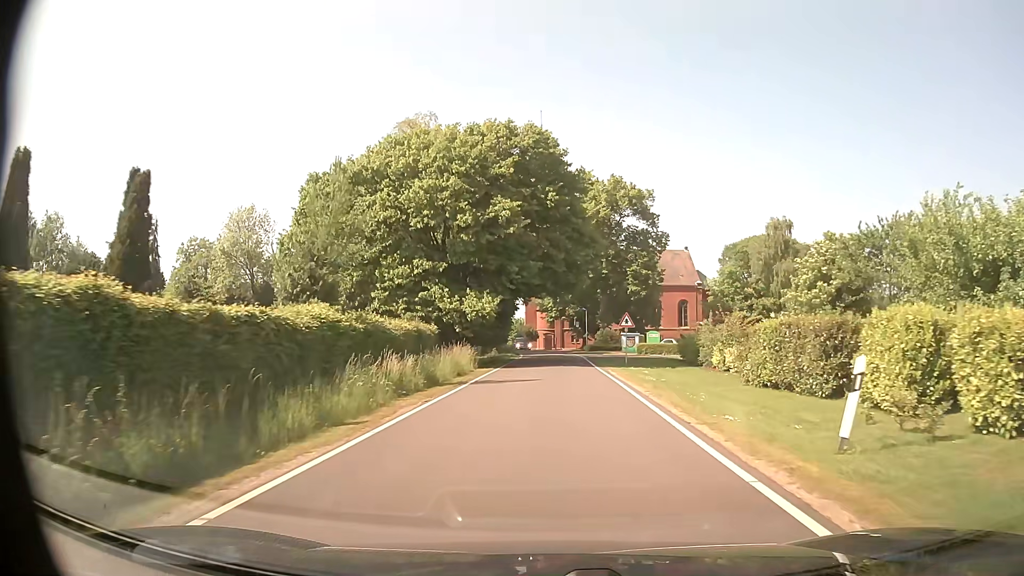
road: unclassified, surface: asphalt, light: Day
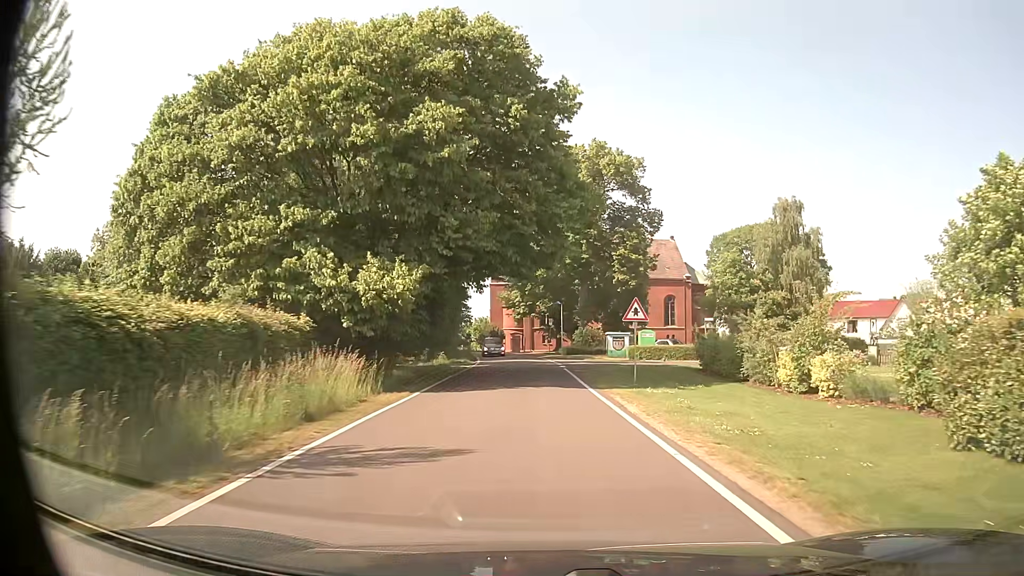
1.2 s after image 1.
(+0.3, +13.5) m; +3°
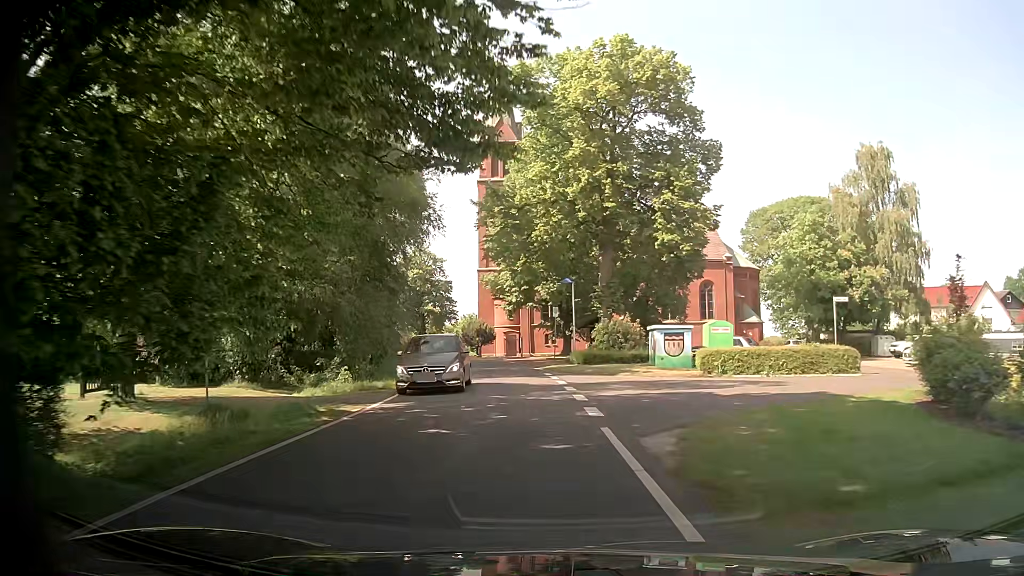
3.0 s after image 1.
(+0.1, +21.1) m; 0°
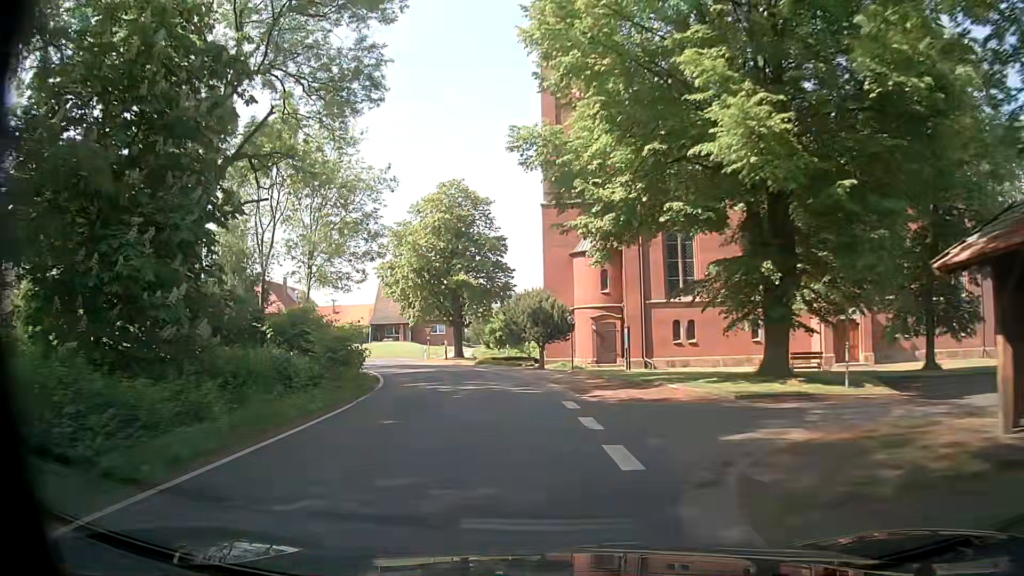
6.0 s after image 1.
(-1.6, +35.5) m; -8°
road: residential
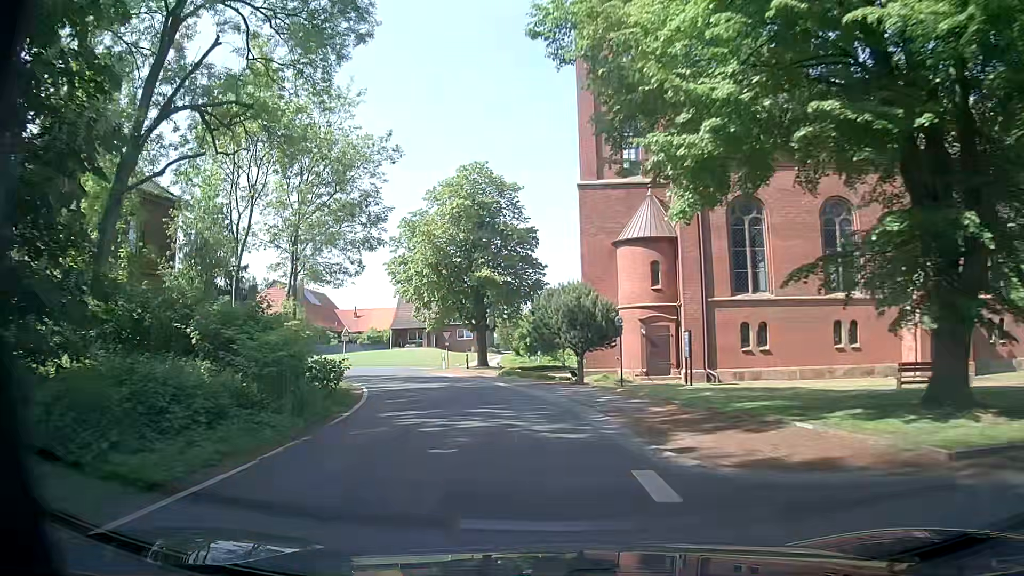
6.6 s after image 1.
(-0.1, +6.9) m; -2°
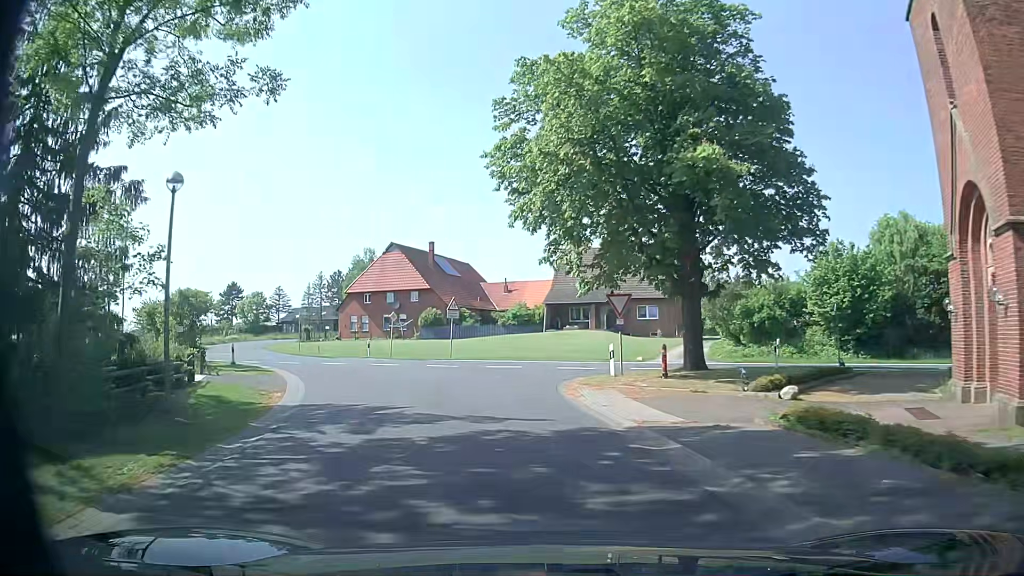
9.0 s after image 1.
(-2.8, +23.6) m; -14°
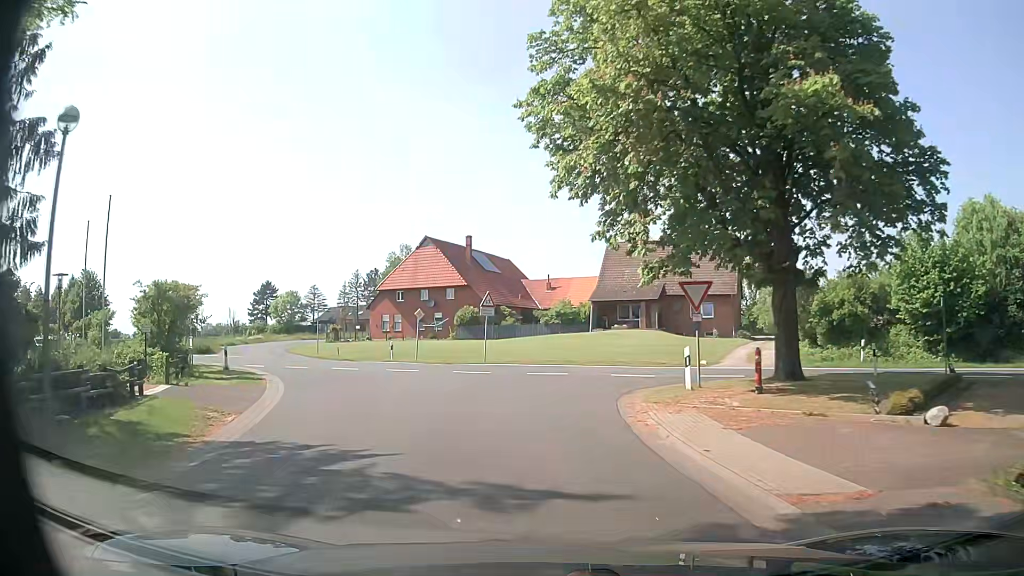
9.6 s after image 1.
(-0.2, +4.9) m; -6°
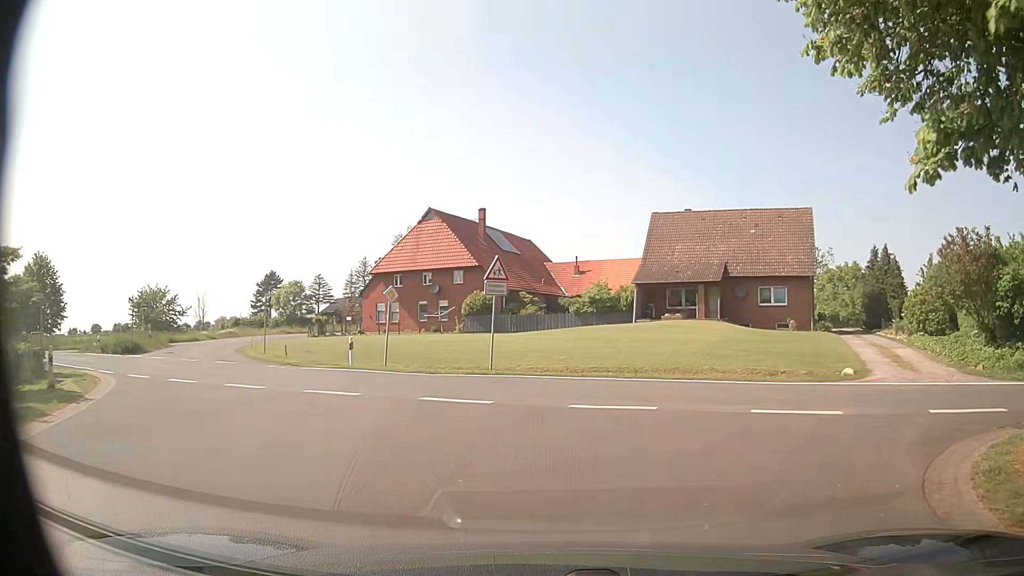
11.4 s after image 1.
(-0.5, +12.3) m; -2°
